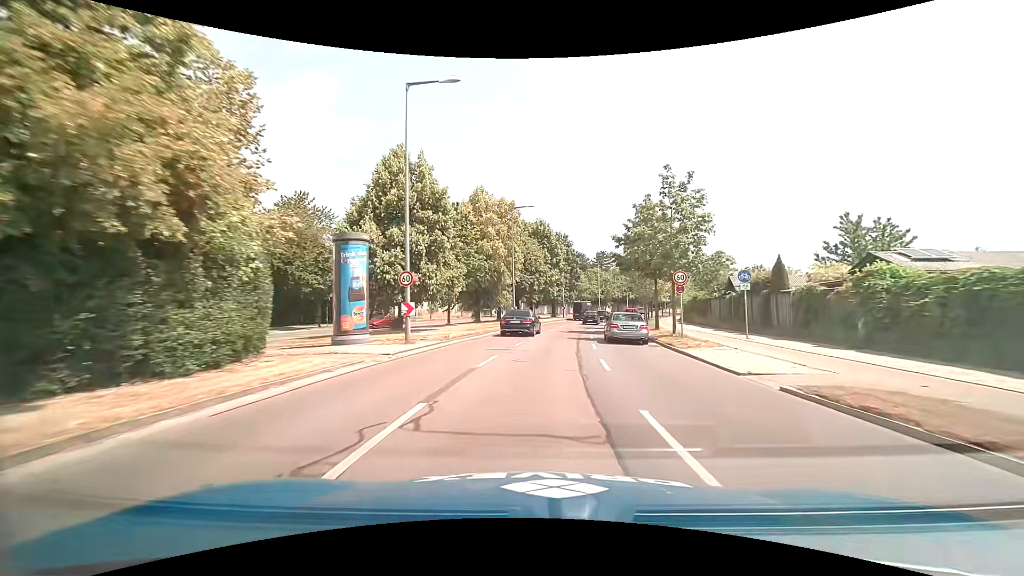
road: primary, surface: asphalt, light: Day
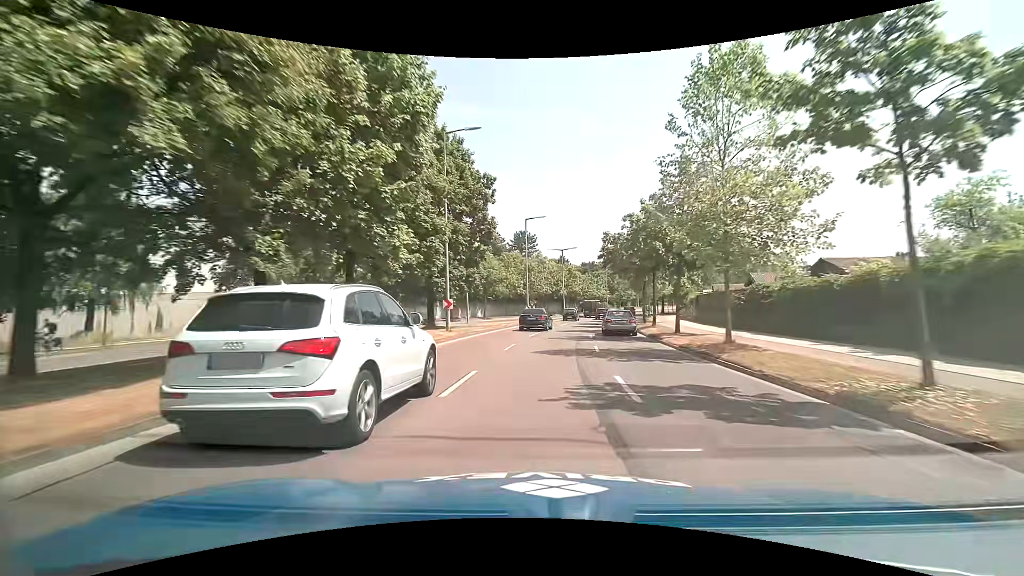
(+3.8, +44.2) m; +10°
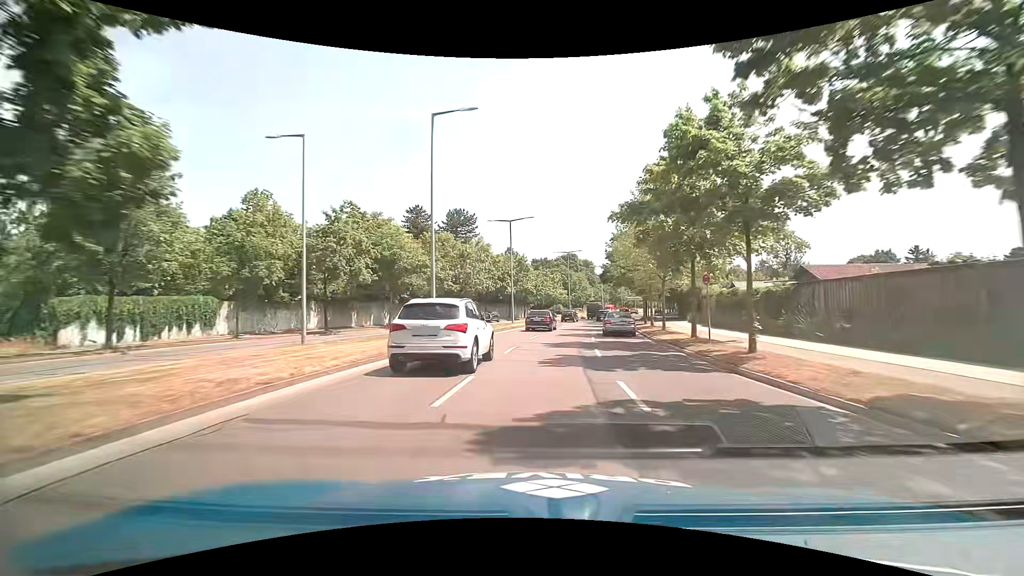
(+1.4, +27.7) m; +6°
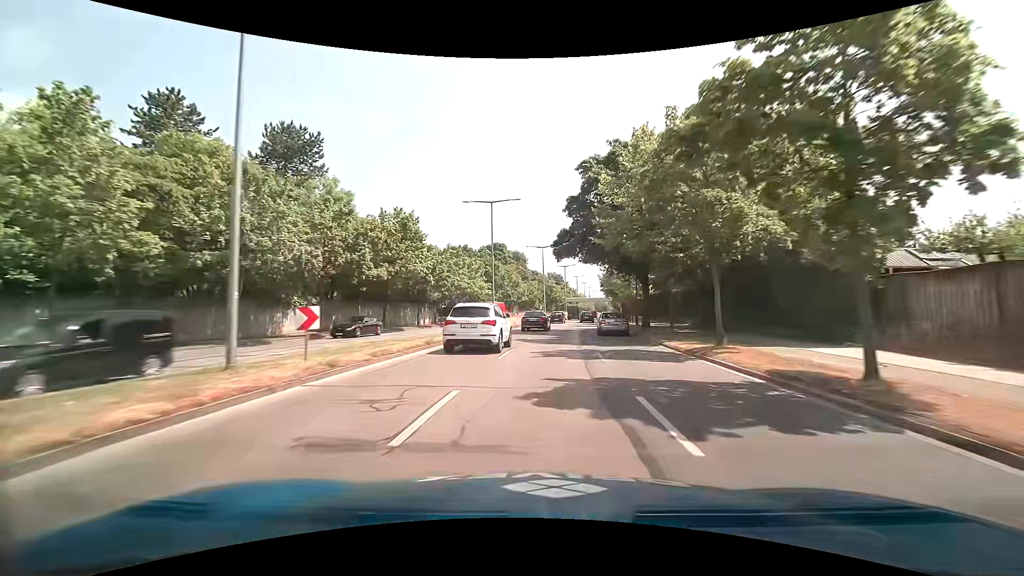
(+3.0, +37.8) m; +8°
(0, +10) (+1, +20) (+2, +30) (+3, +40) (+4, +50) (+6, +60) (+7, +70) (+9, +79) (+11, +89) (+12, +99) m
